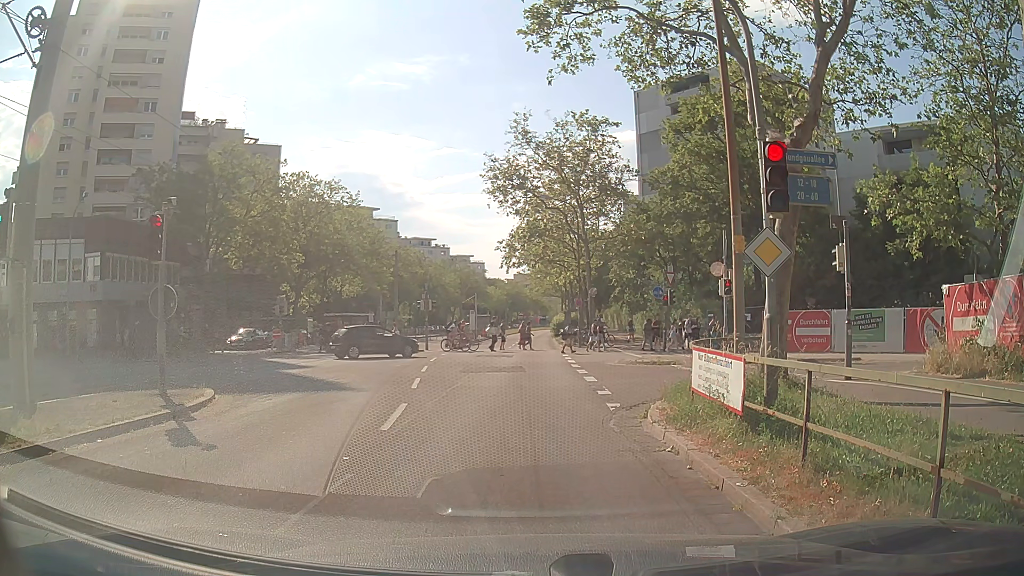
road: tertiary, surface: asphalt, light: Day
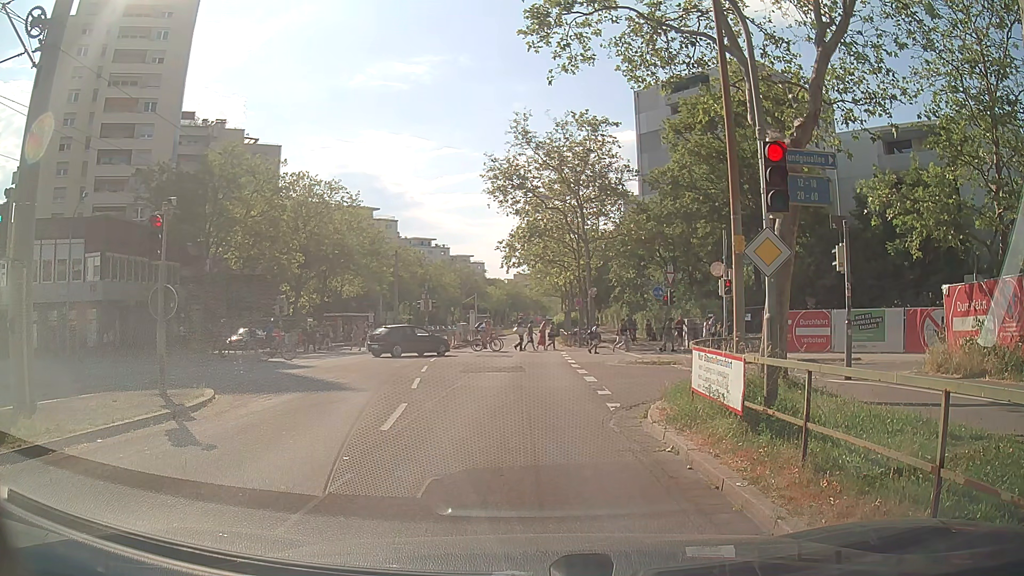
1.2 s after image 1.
(0.0, 0.0) m; 0°
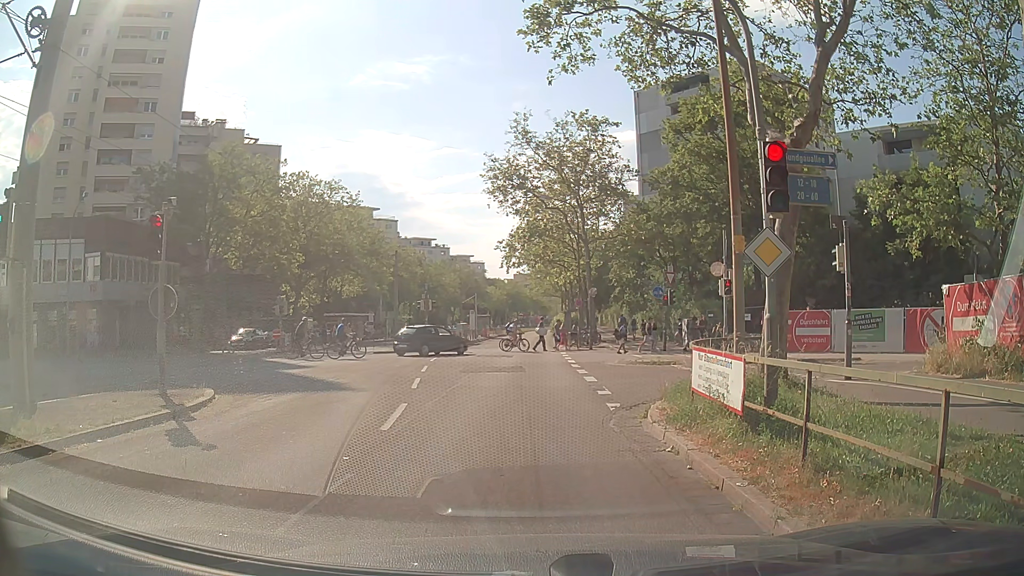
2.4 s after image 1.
(0.0, 0.0) m; 0°
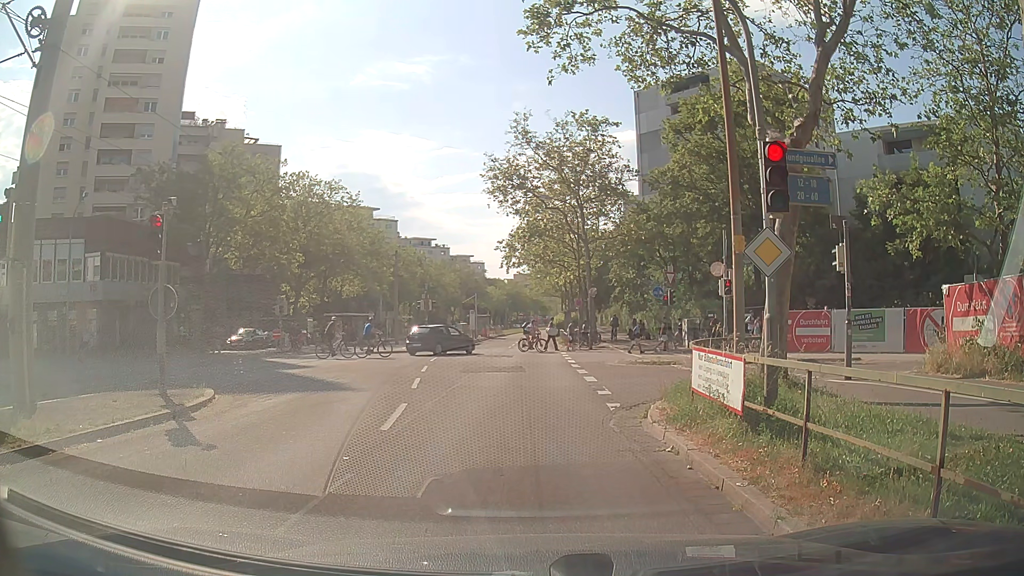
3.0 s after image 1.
(0.0, 0.0) m; 0°
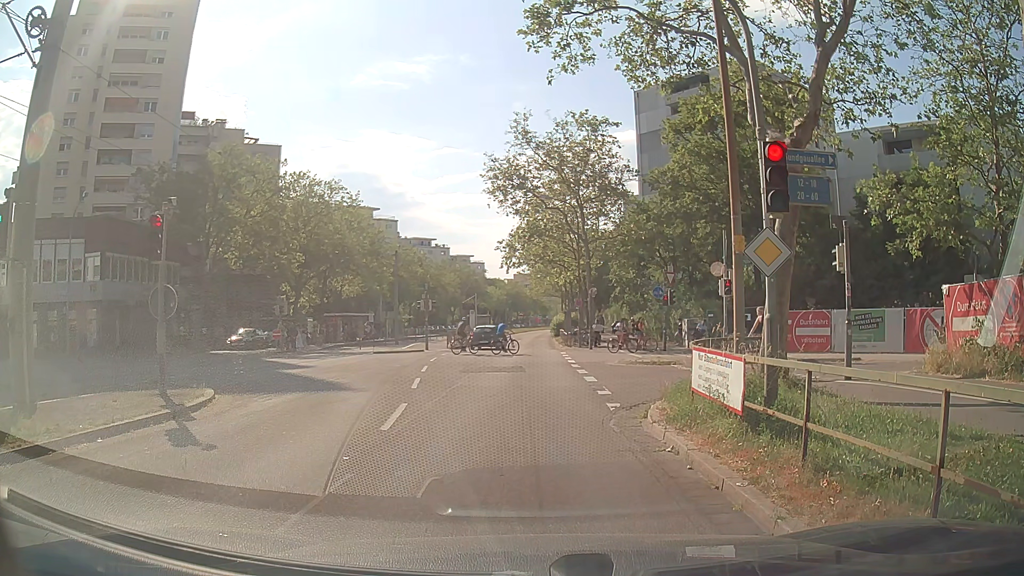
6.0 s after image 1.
(0.0, 0.0) m; 0°
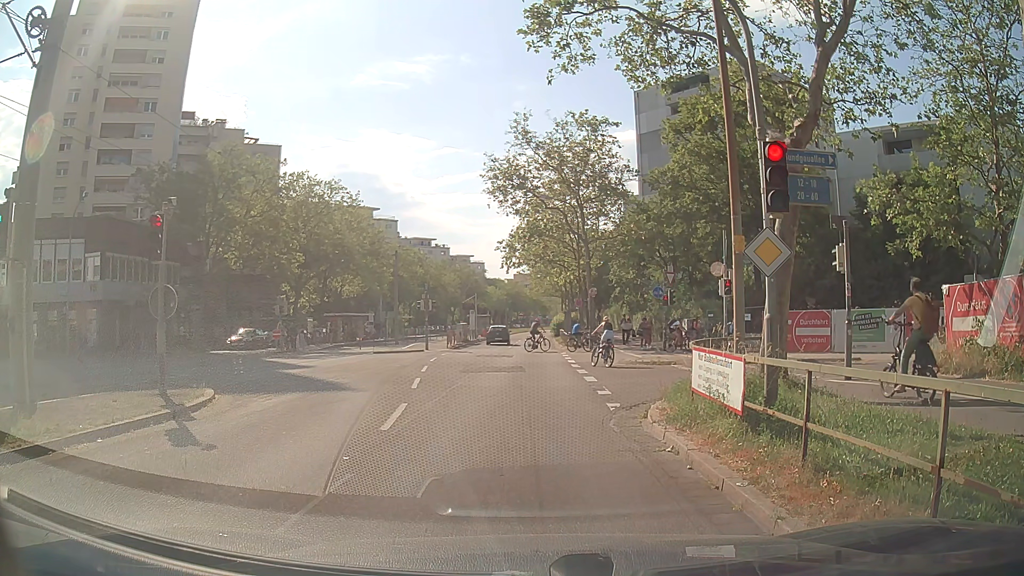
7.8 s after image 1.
(0.0, 0.0) m; 0°
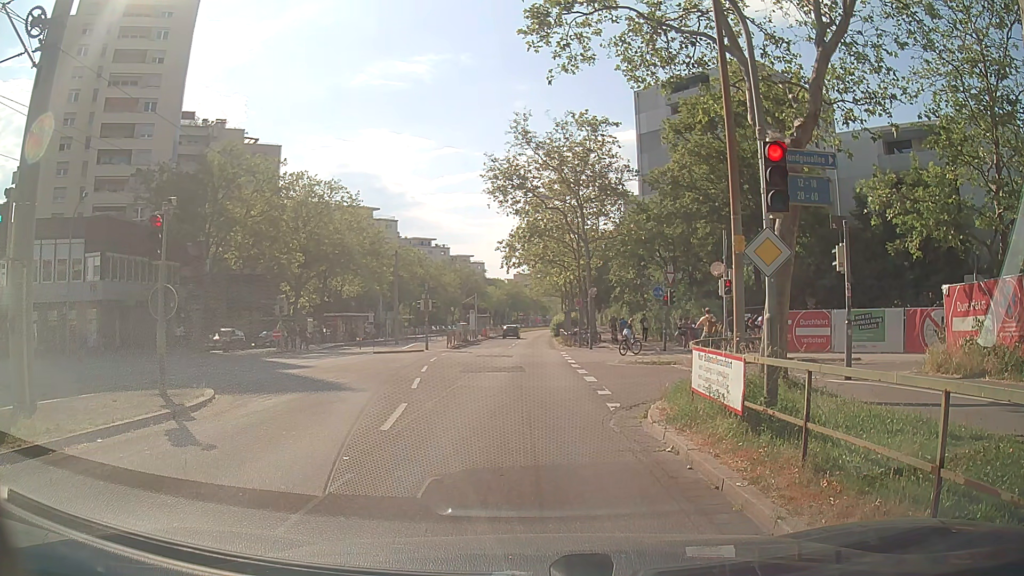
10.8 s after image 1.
(0.0, 0.0) m; 0°
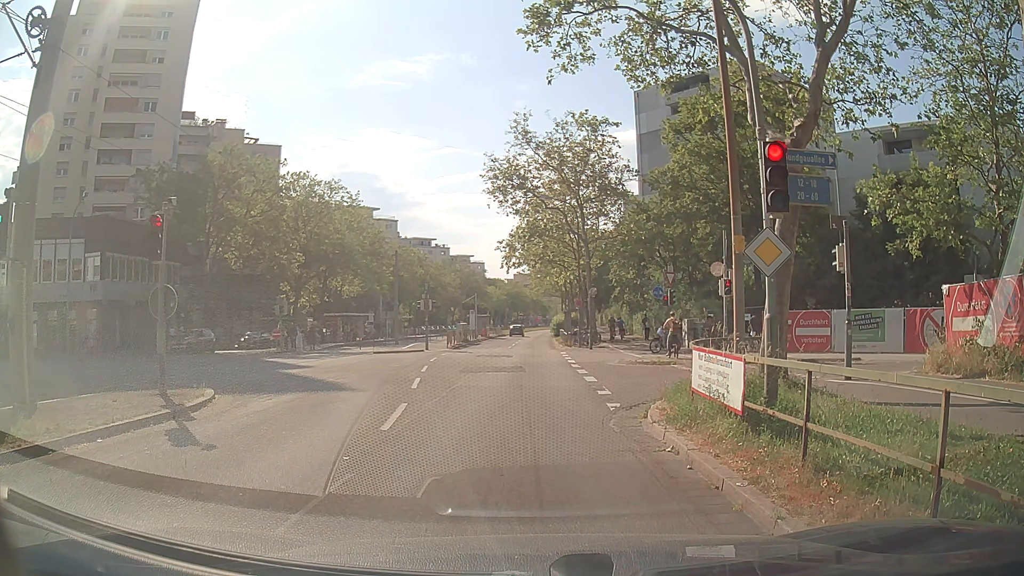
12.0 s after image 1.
(0.0, 0.0) m; 0°
(+1, +10) (+2, +20) (+2, +30) (+3, +40) (+4, +50) (+5, +60) (+7, +70) (+8, +80) (+9, +90) (+10, +99) m
